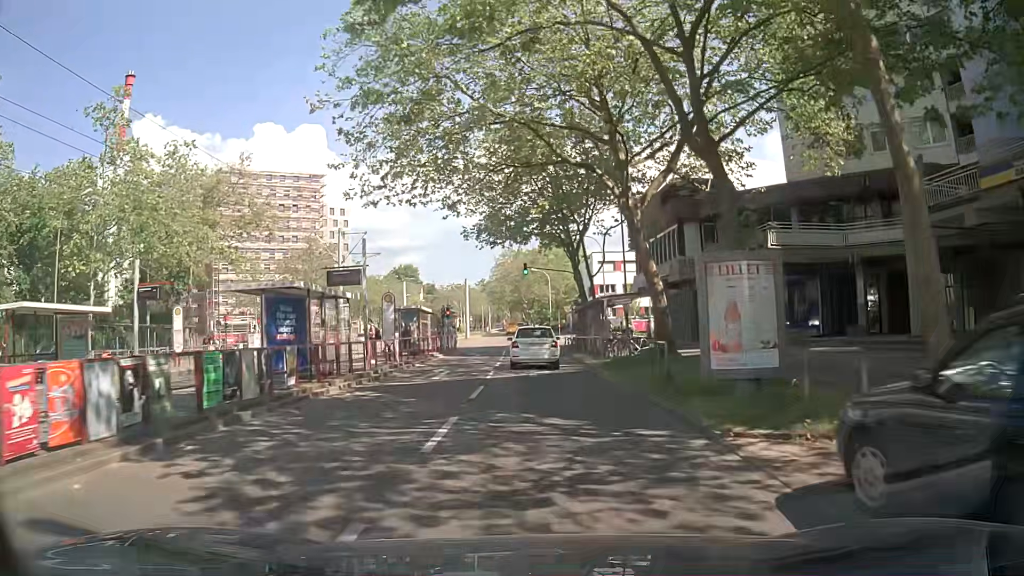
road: tertiary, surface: asphalt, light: Day
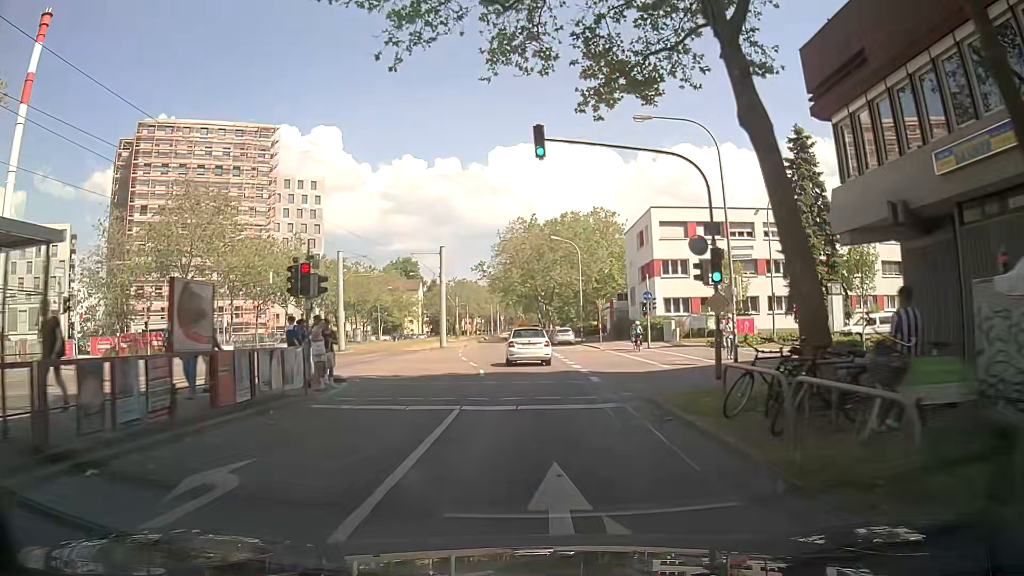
(-0.3, +34.3) m; -1°
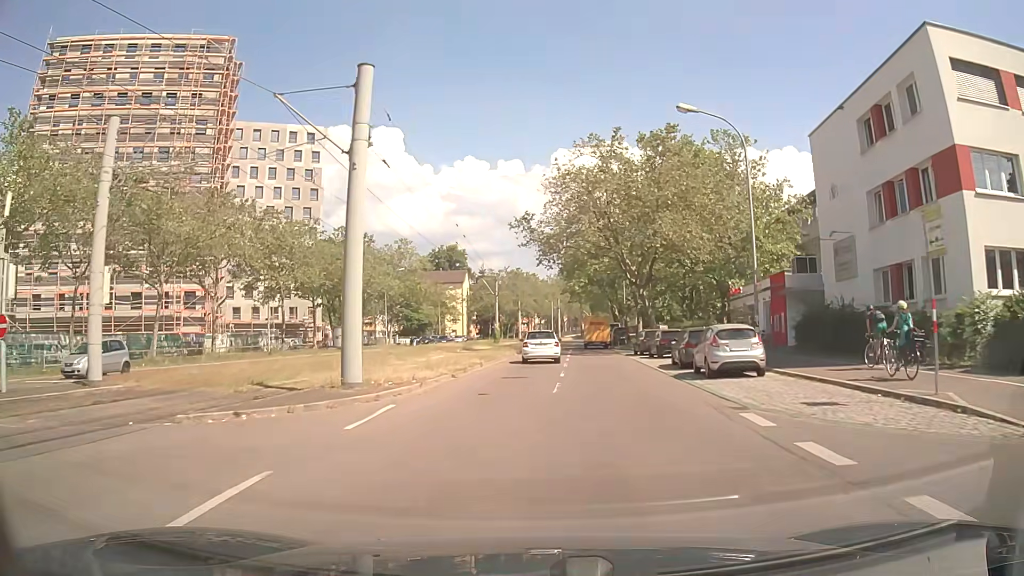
(-1.4, +35.4) m; -6°
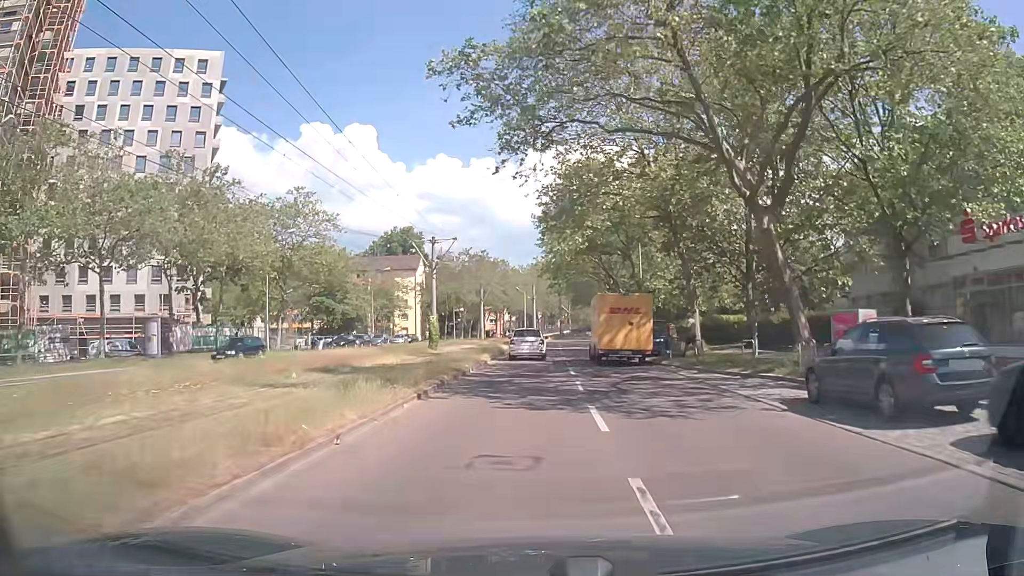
(+0.9, +29.6) m; +3°
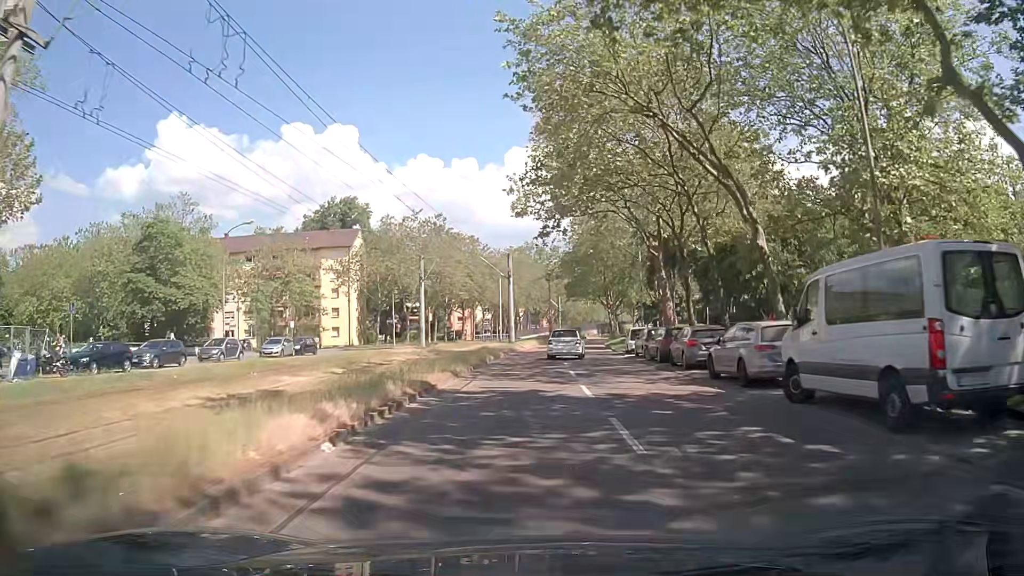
(+0.3, +37.5) m; +1°
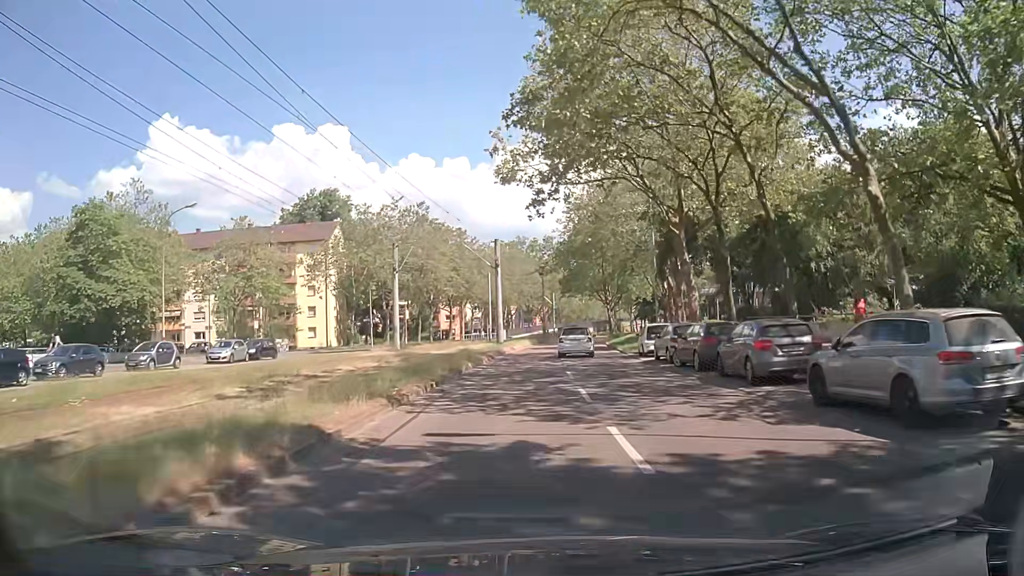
(+0.1, +7.5) m; +2°
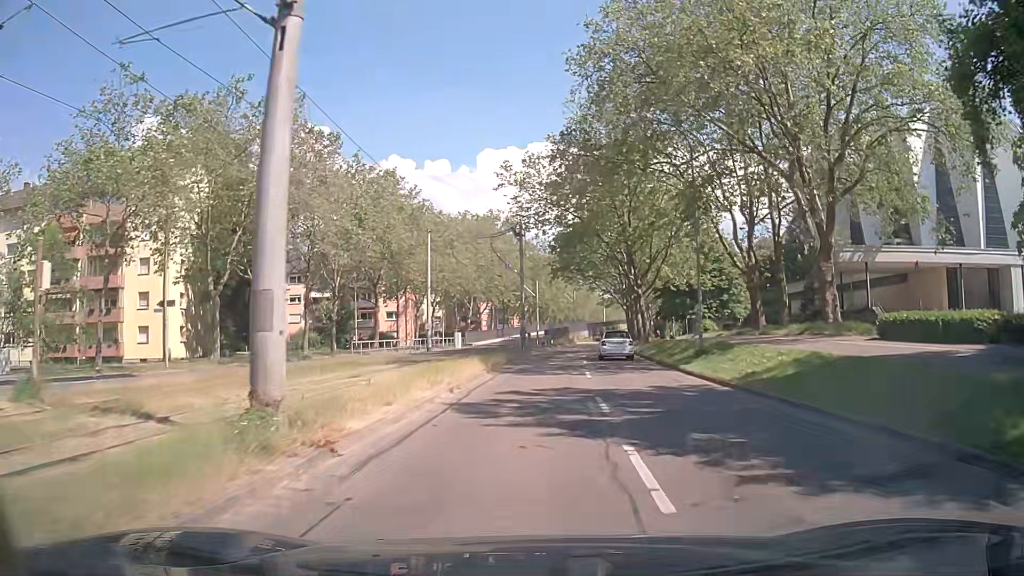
(+0.1, +37.6) m; +1°
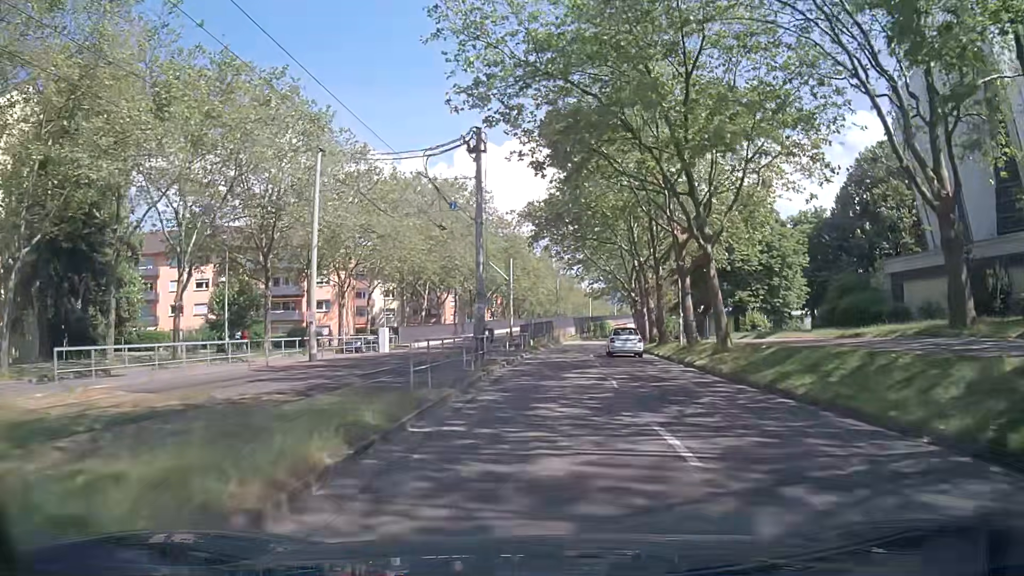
(+0.4, +22.9) m; +2°
(0, +10) (+1, +20) (+1, +30) (+2, +40) (+3, +50) (+4, +60) (+5, +70) (+7, +80) (+8, +89) (+10, +99) m
